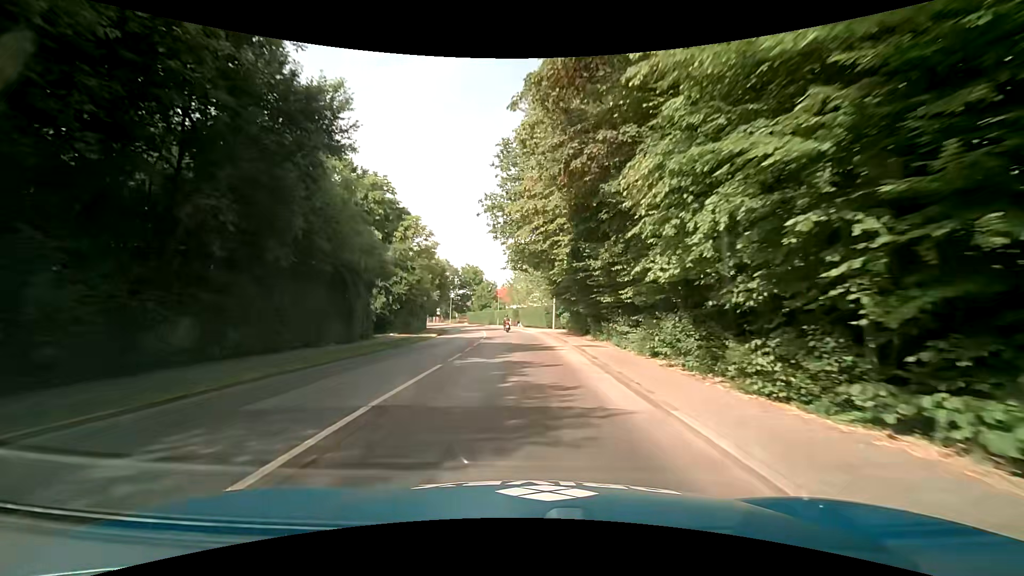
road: tertiary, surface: asphalt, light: Day
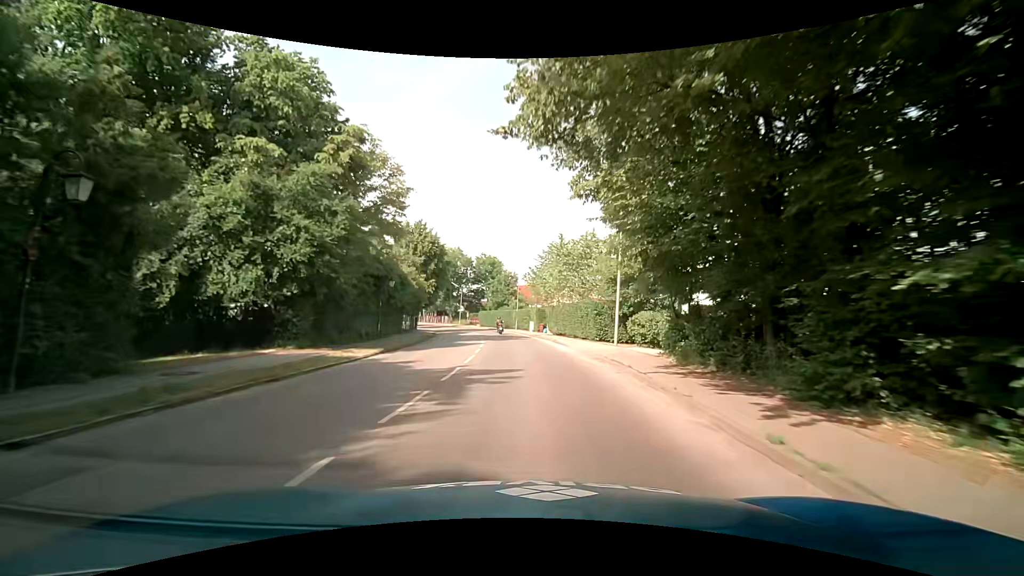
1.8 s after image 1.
(-0.4, +22.9) m; -3°
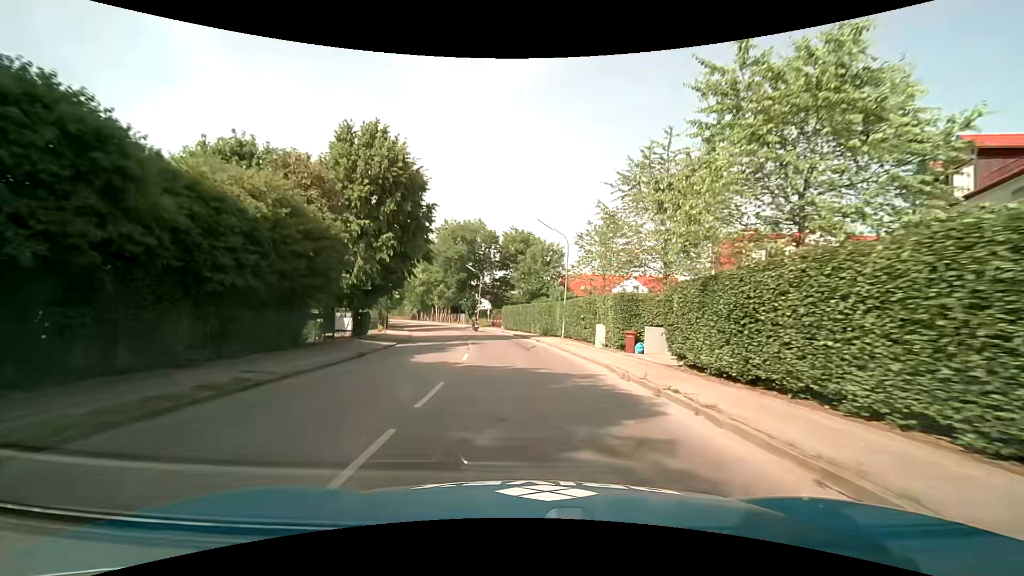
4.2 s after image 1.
(-0.6, +30.5) m; -3°
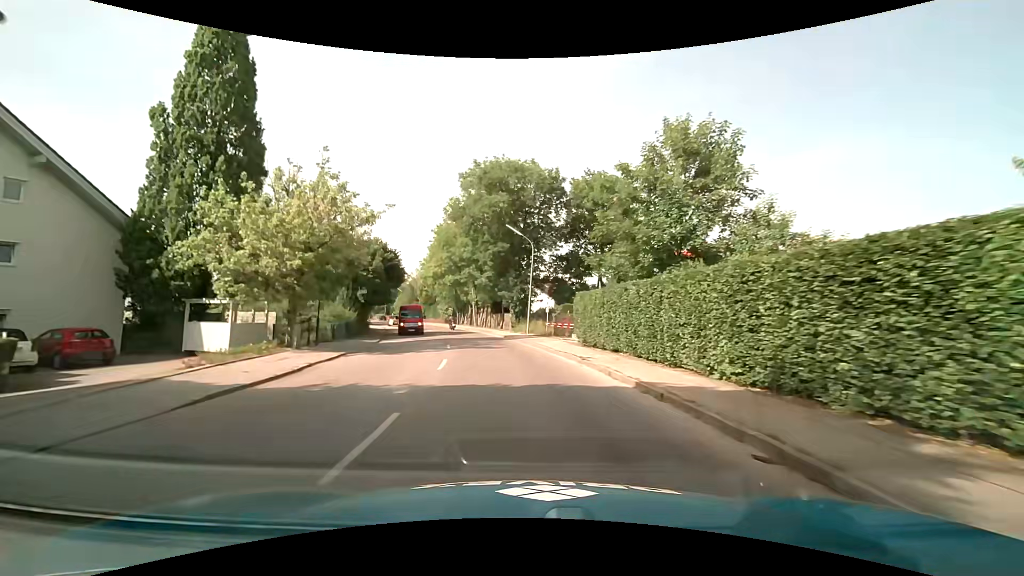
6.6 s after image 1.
(-1.8, +30.6) m; -7°
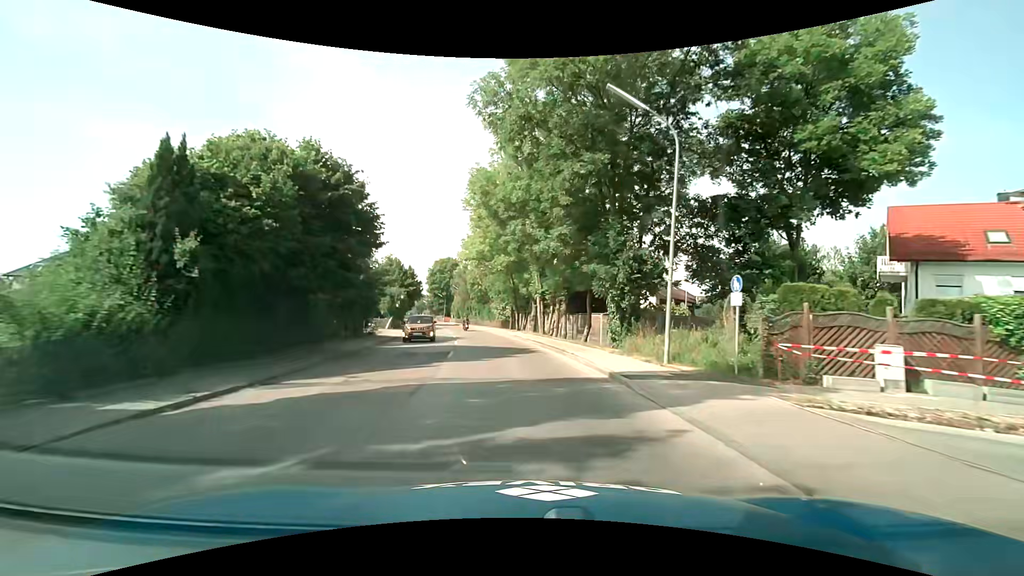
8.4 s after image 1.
(-1.8, +22.9) m; -9°
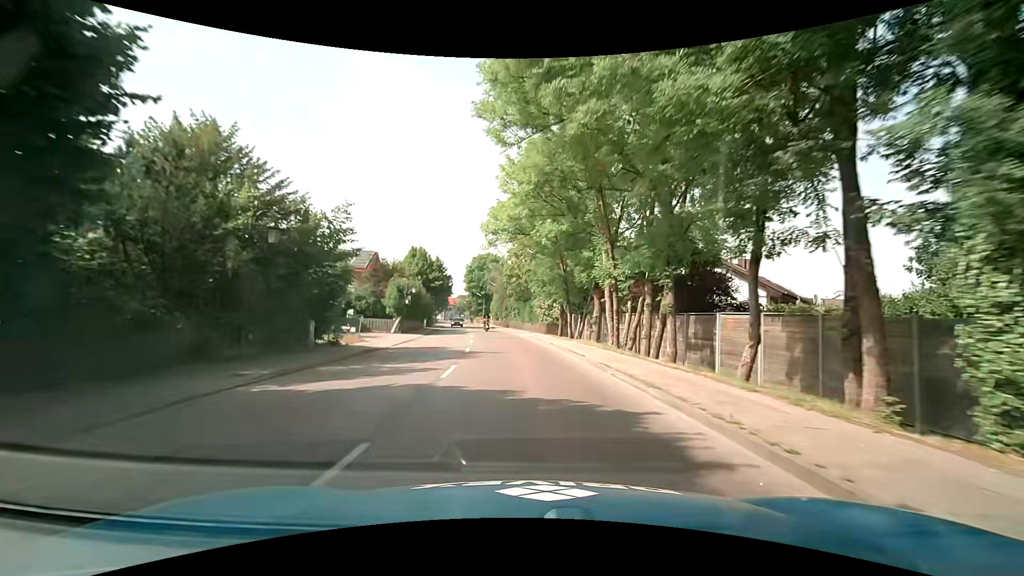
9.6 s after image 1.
(-0.7, +15.3) m; -5°
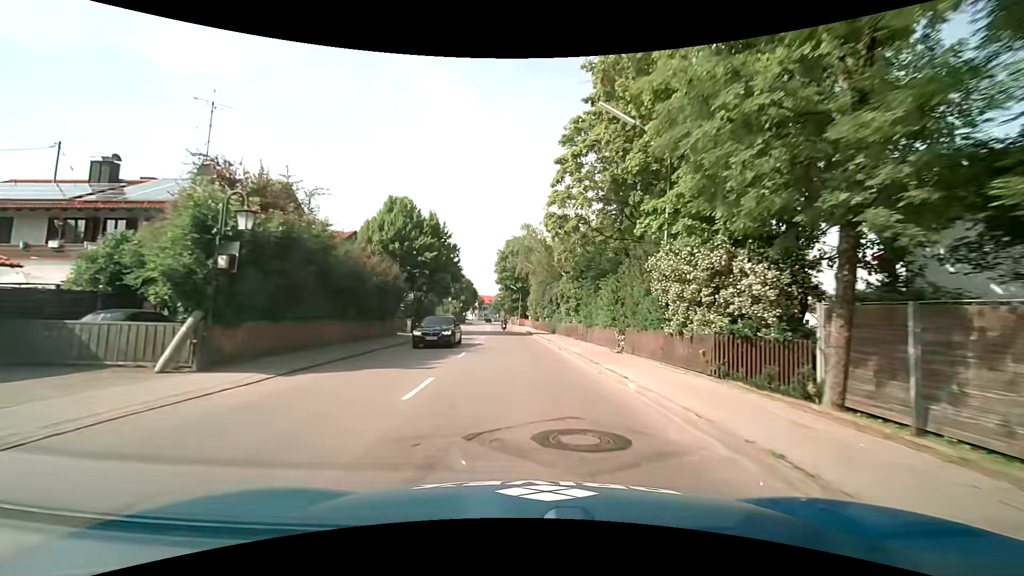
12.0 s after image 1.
(-1.7, +30.5) m; -5°
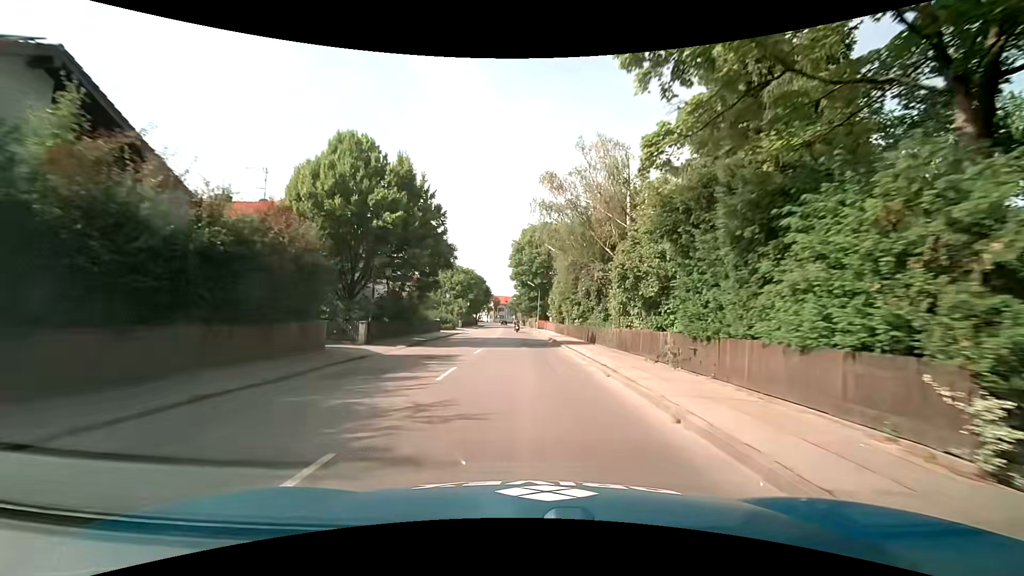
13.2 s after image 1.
(-0.3, +15.3) m; -3°
(0, +10) (0, +20) (0, +30) (0, +40) (-1, +50) (-1, +60) (-1, +70) (-2, +80) (-2, +90) (-3, +100) m
